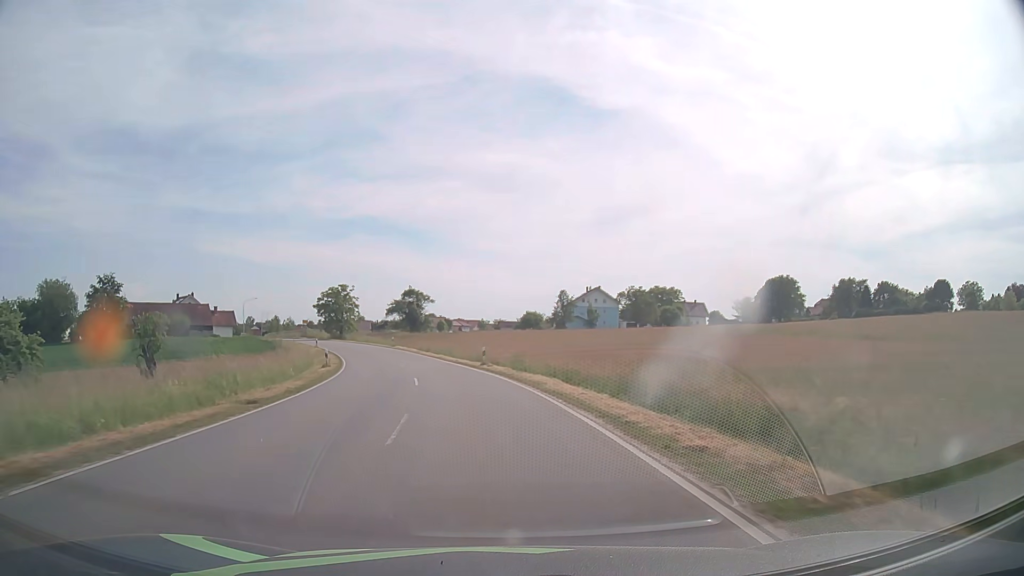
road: tertiary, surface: asphalt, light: Day
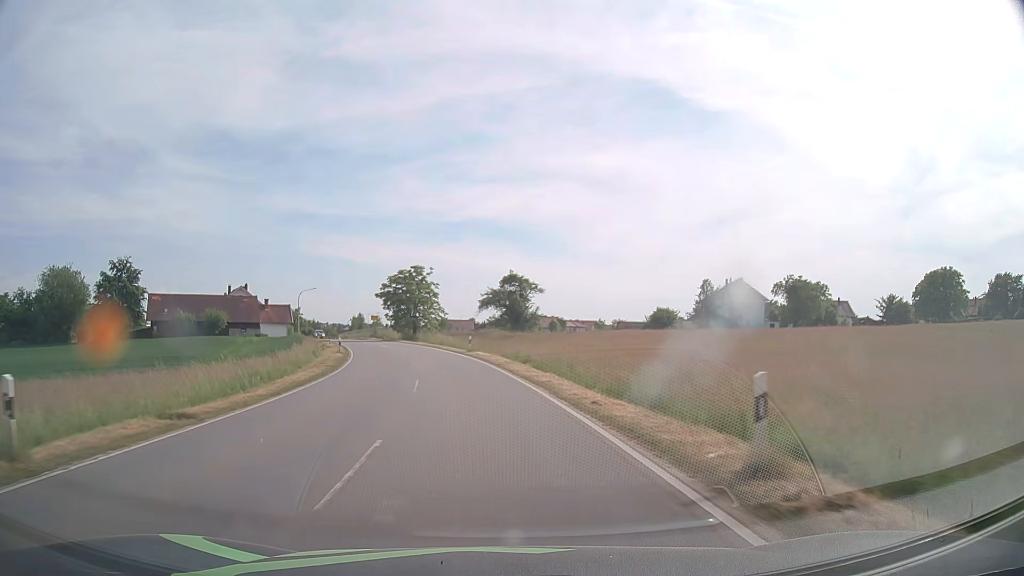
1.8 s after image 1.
(-2.3, +27.7) m; -9°
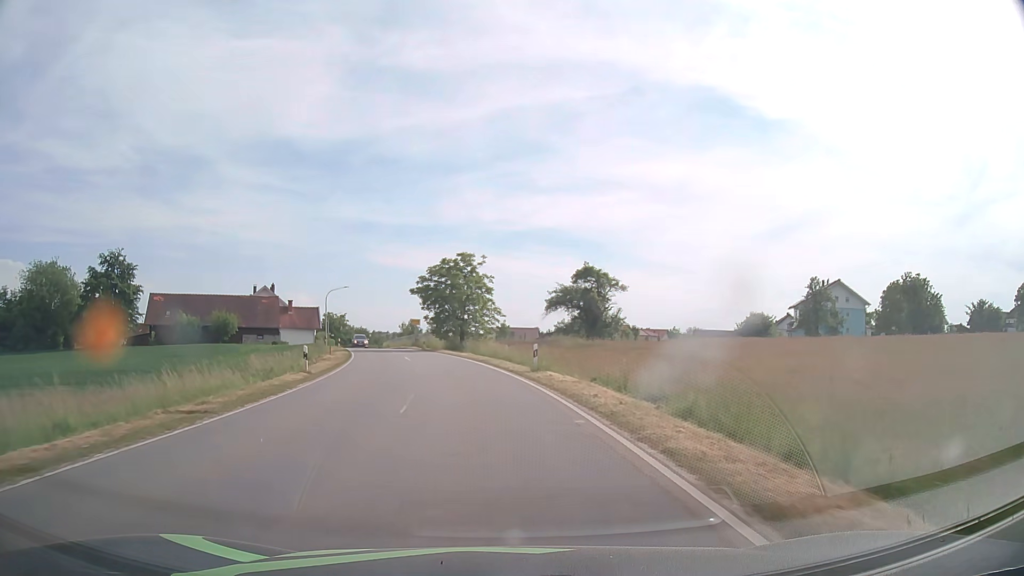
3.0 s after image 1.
(-1.0, +17.6) m; -6°
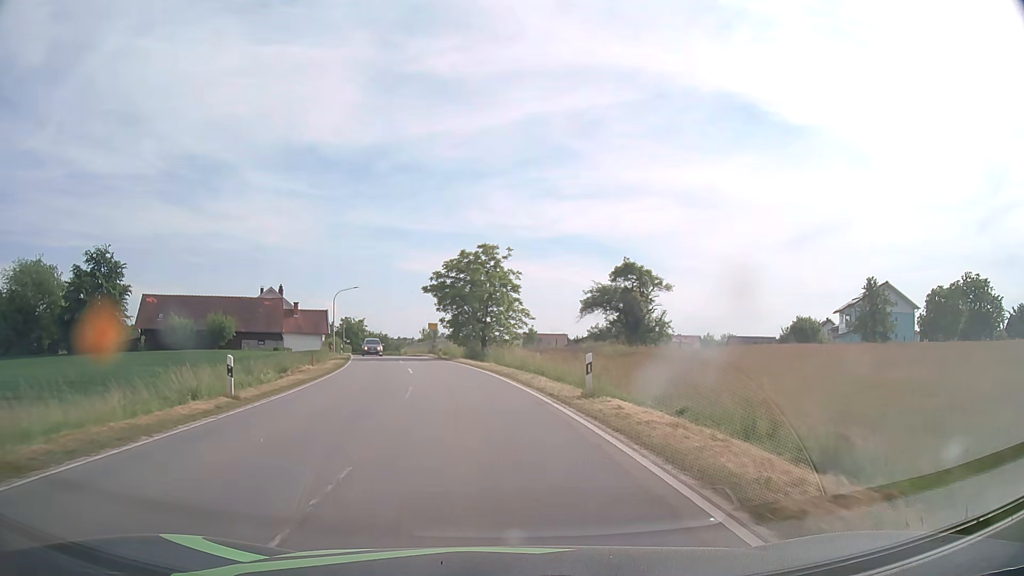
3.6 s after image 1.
(-0.2, +8.5) m; -2°
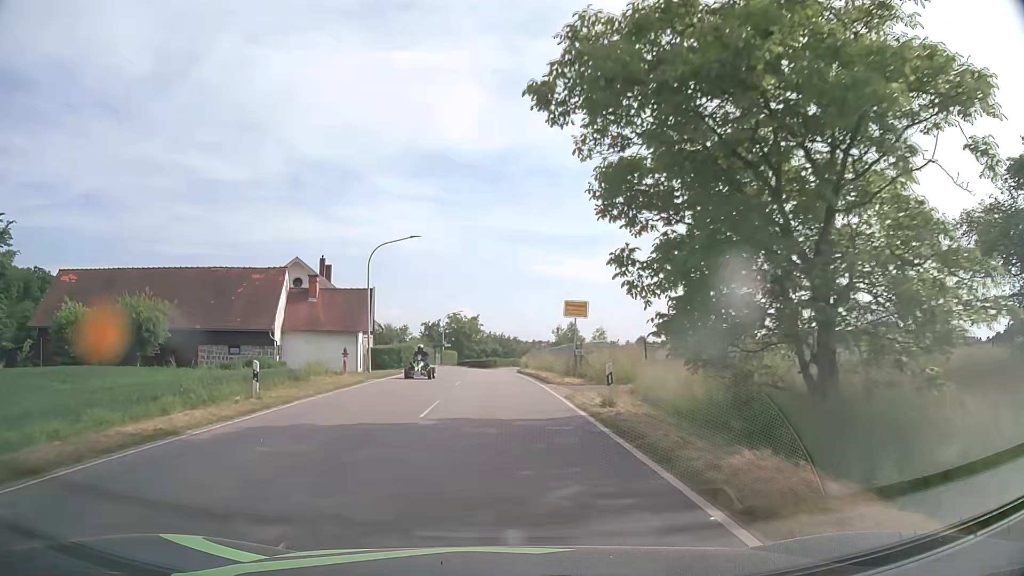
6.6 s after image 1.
(-4.1, +38.6) m; -11°
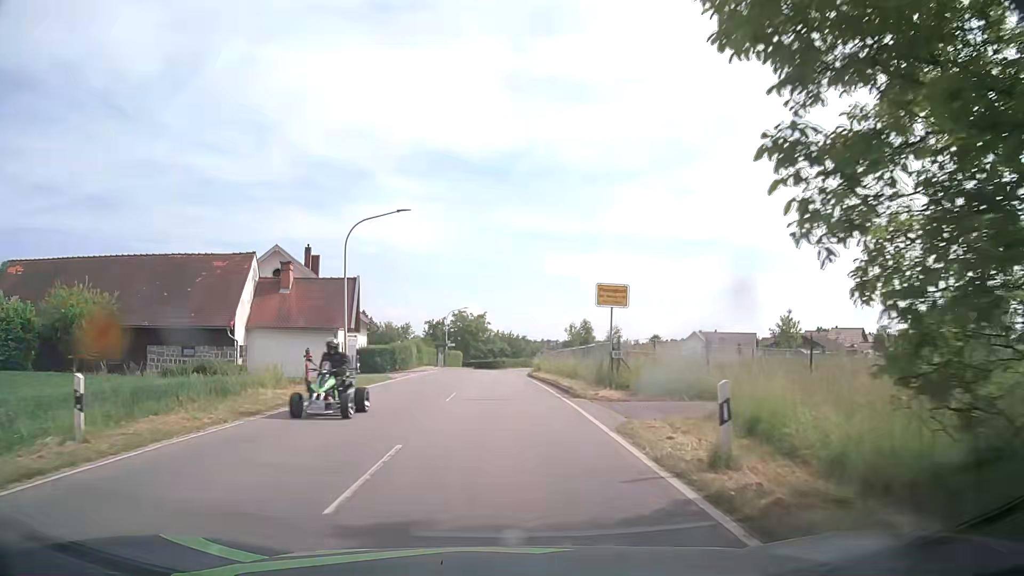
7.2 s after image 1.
(-0.1, +7.3) m; -1°
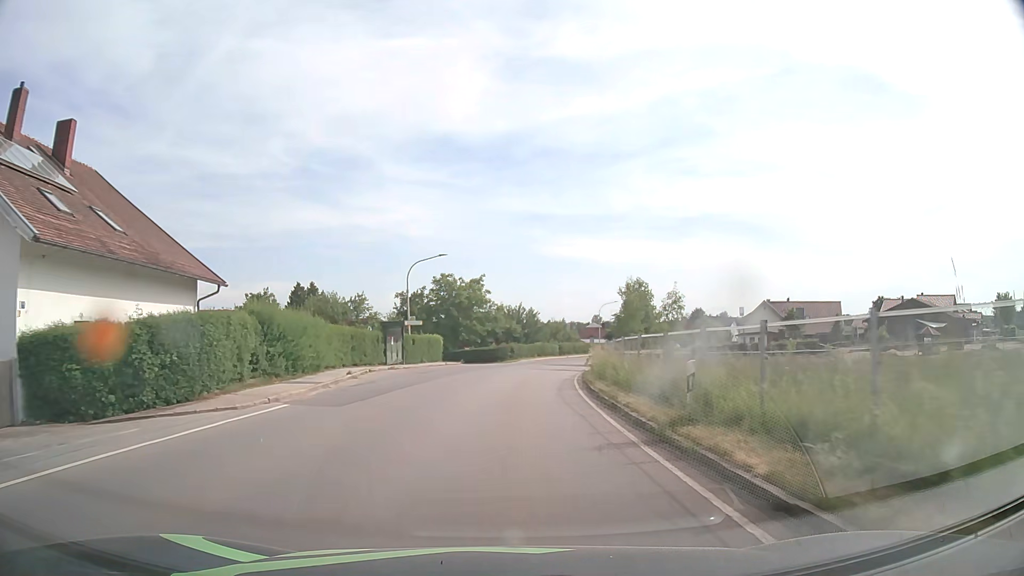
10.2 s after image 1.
(-0.4, +37.6) m; 0°
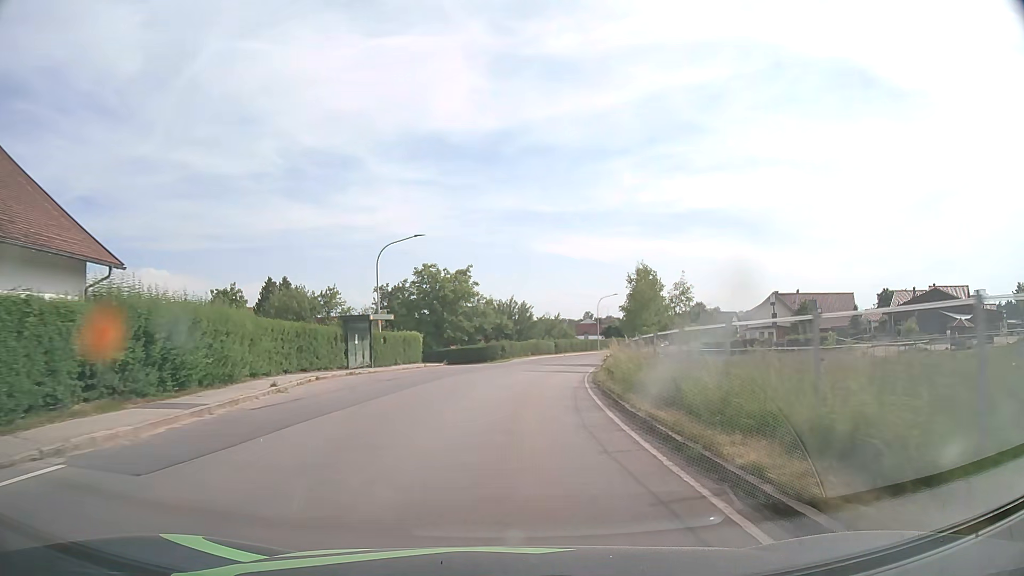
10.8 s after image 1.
(0.0, +7.7) m; +1°
(0, +10) (+1, +20) (+2, +30) (+3, +40) (+5, +50) (+7, +59) (+10, +69) (+14, +78) (+19, +87) (+23, +96) m
